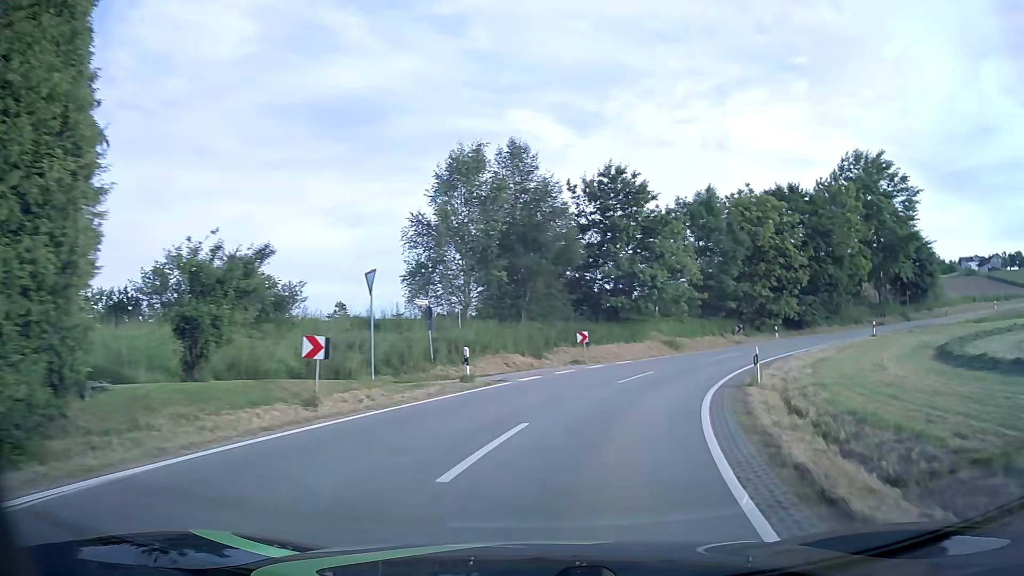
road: tertiary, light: Day
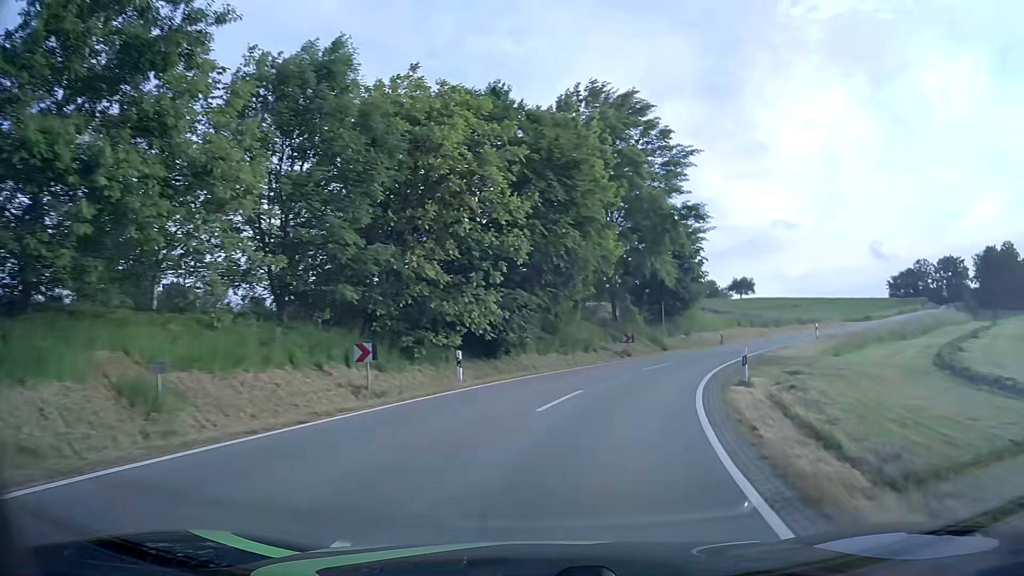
(+8.1, +28.0) m; +32°
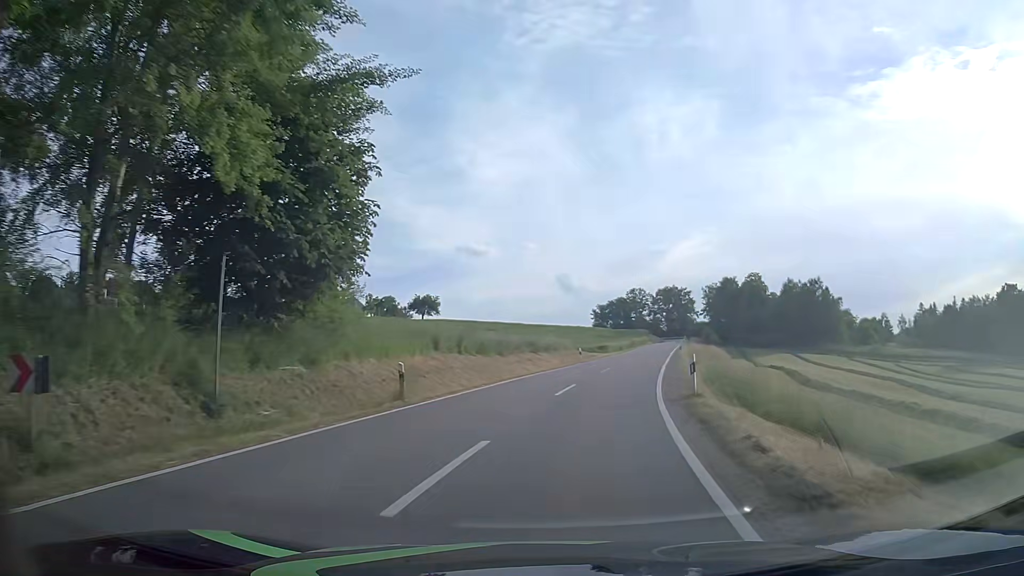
(+7.5, +29.5) m; +27°
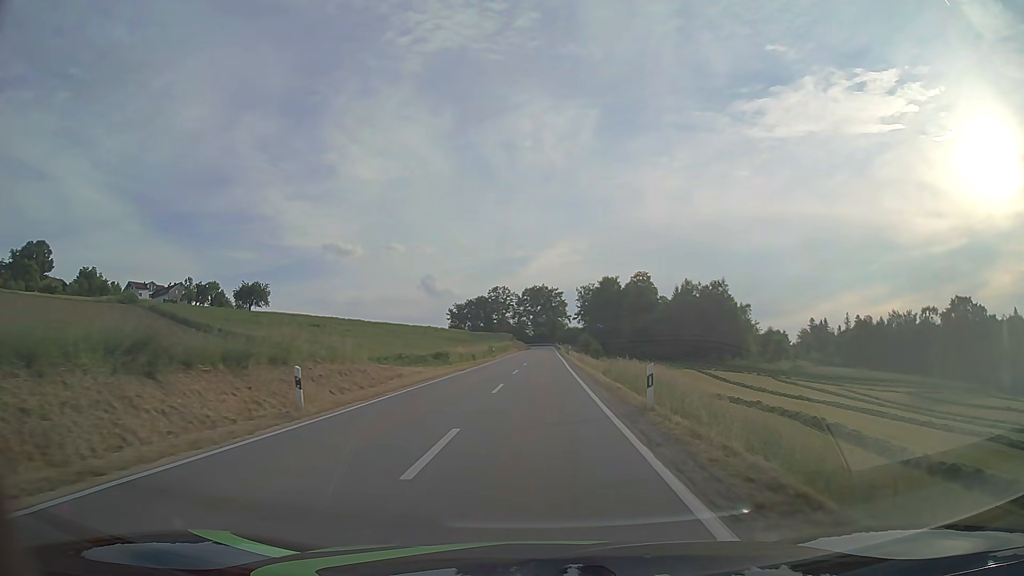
(+5.3, +34.0) m; +13°
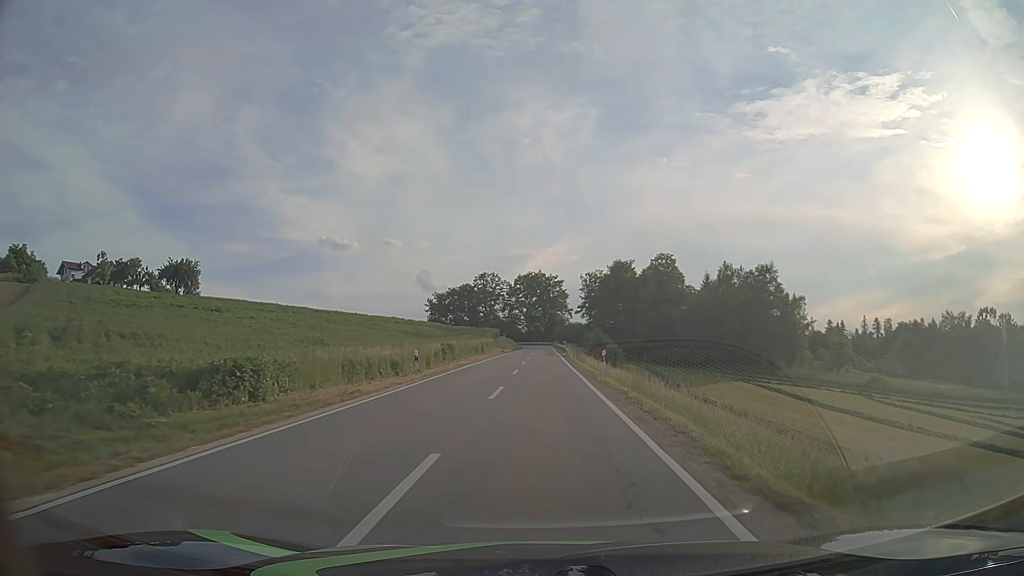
(+0.5, +38.9) m; 0°
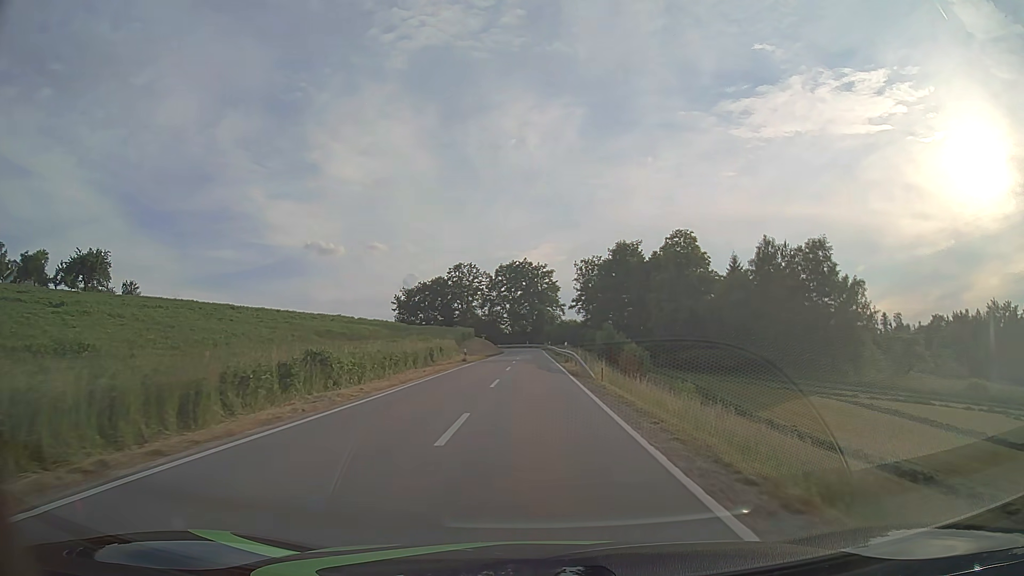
(+0.4, +31.0) m; +1°
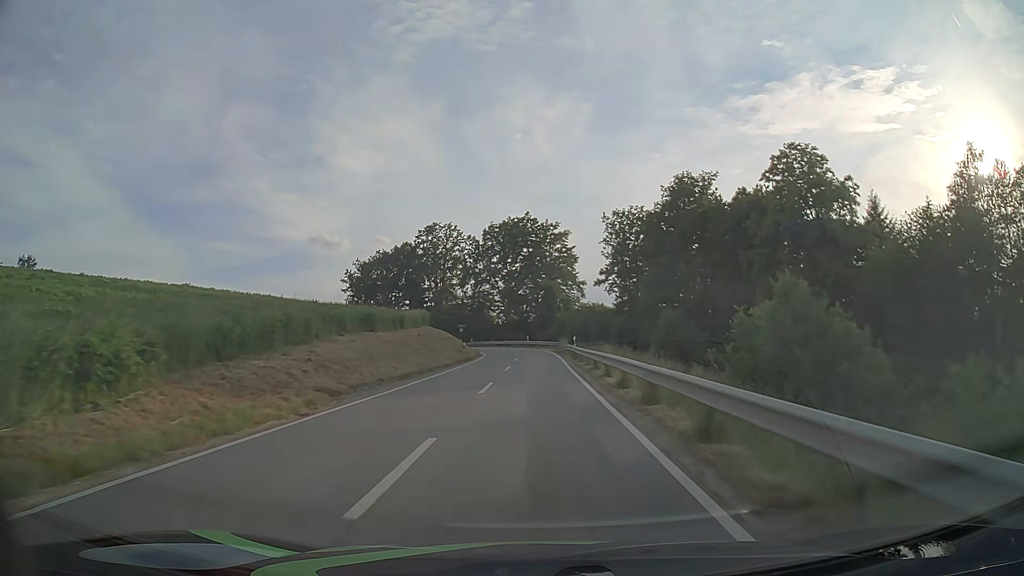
(-0.2, +51.5) m; 0°
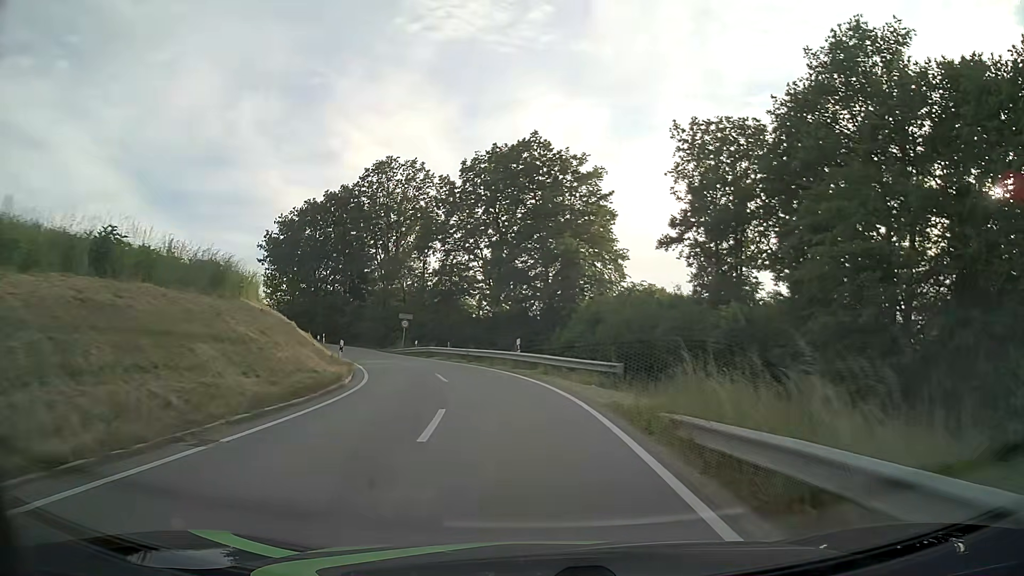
(+0.1, +43.3) m; 0°
